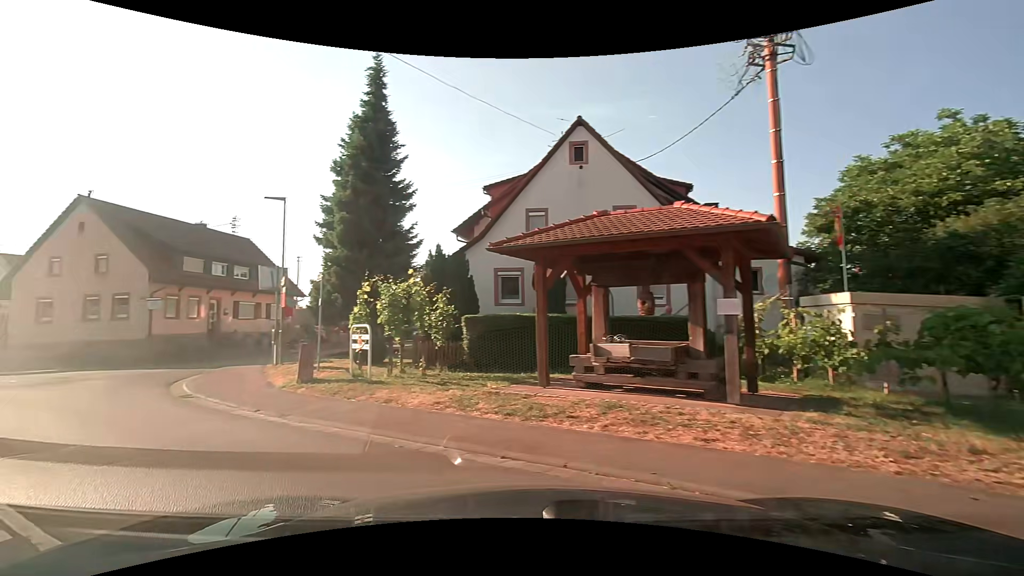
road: service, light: Day
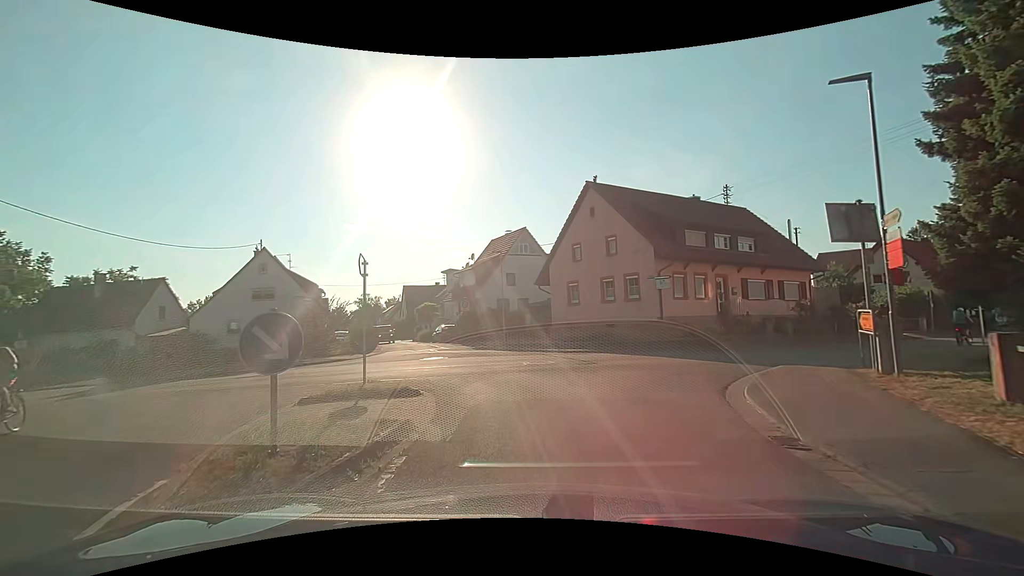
(-3.9, +7.1) m; -46°
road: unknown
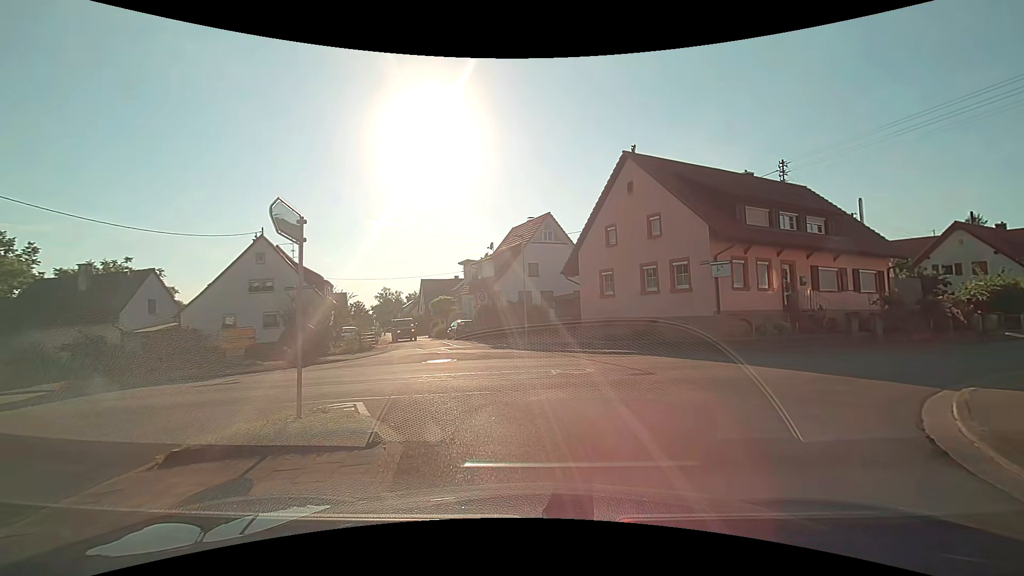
(-0.2, +4.3) m; -3°
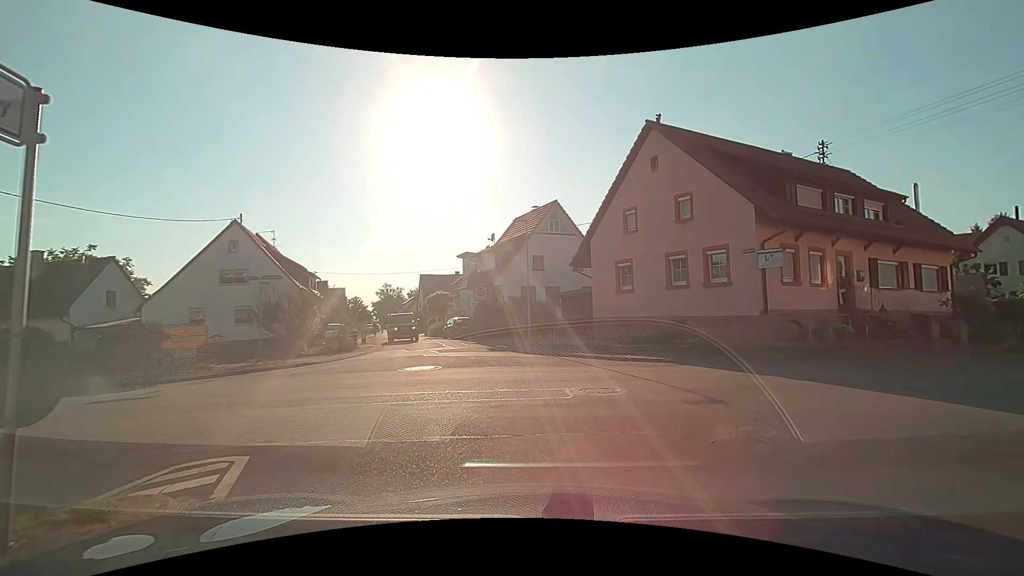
(0.0, +3.8) m; 0°
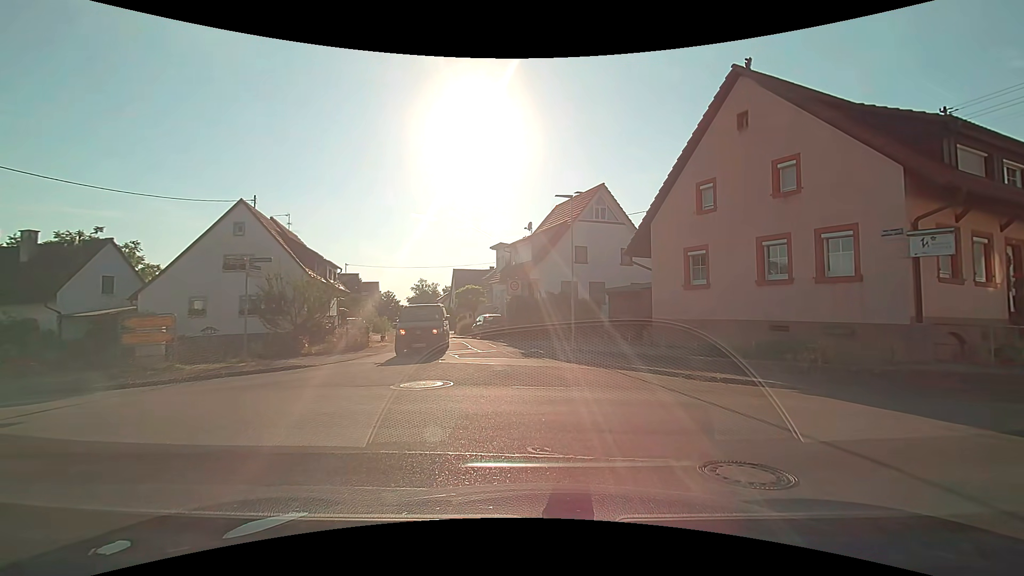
(-0.3, +4.3) m; -6°
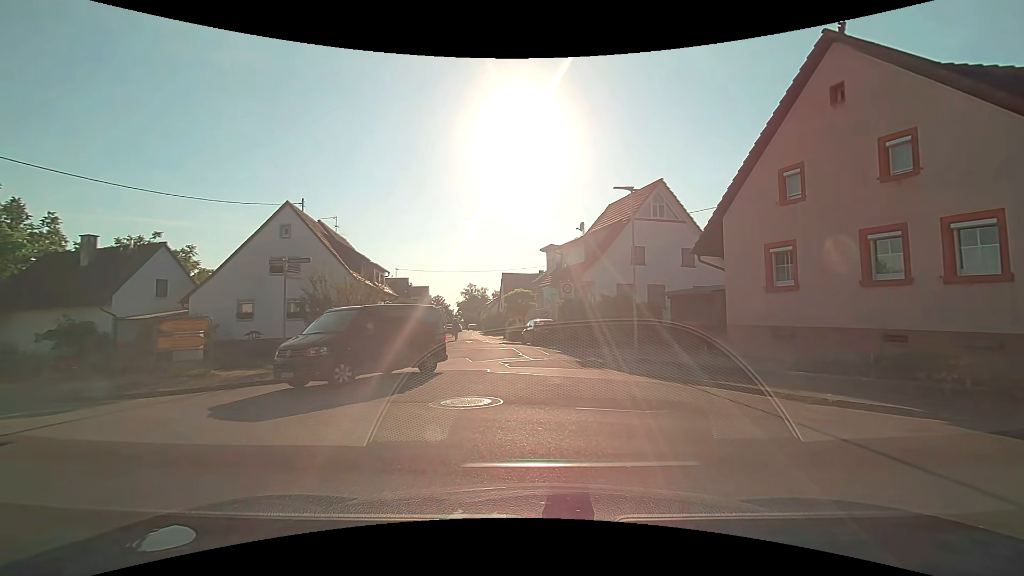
(-0.1, +1.9) m; -7°
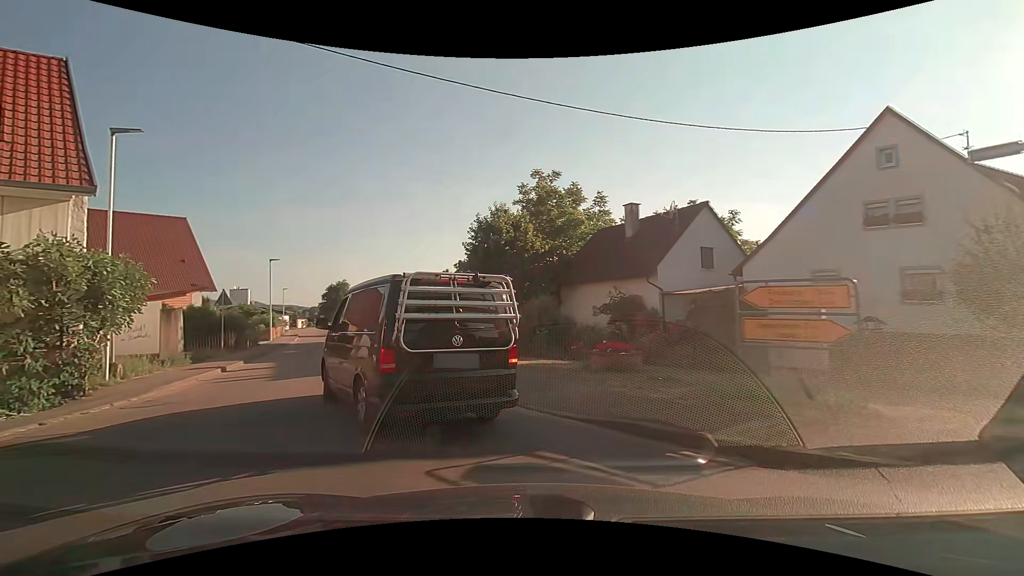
(-5.1, +8.8) m; -53°
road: tertiary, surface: asphalt
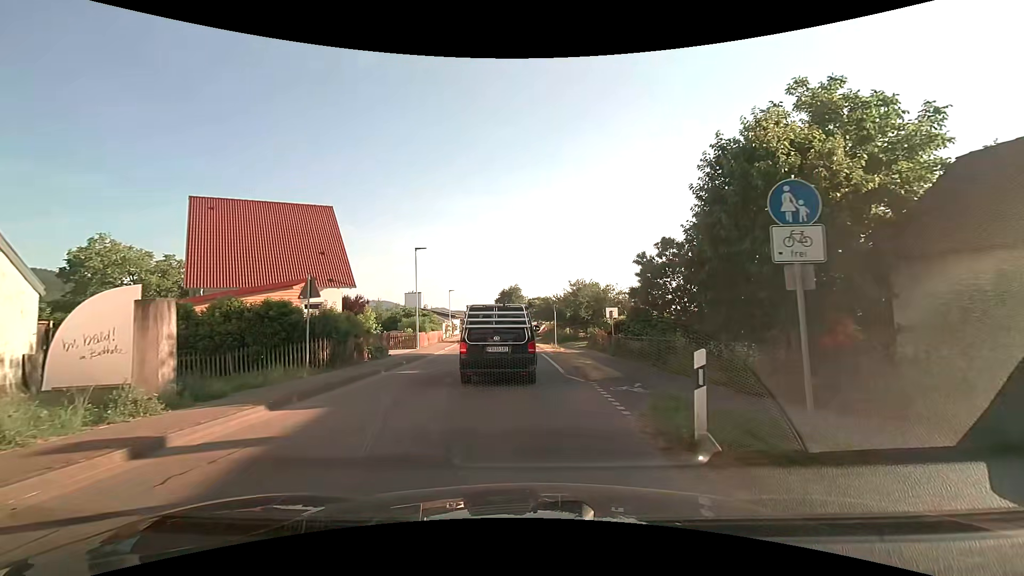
(-2.5, +11.4) m; -19°
(0, +10) (0, +20) (0, +30) (-1, +40) (-1, +50) (-2, +60) (-3, +70) (-4, +80) (-4, +90) (-4, +100) m
